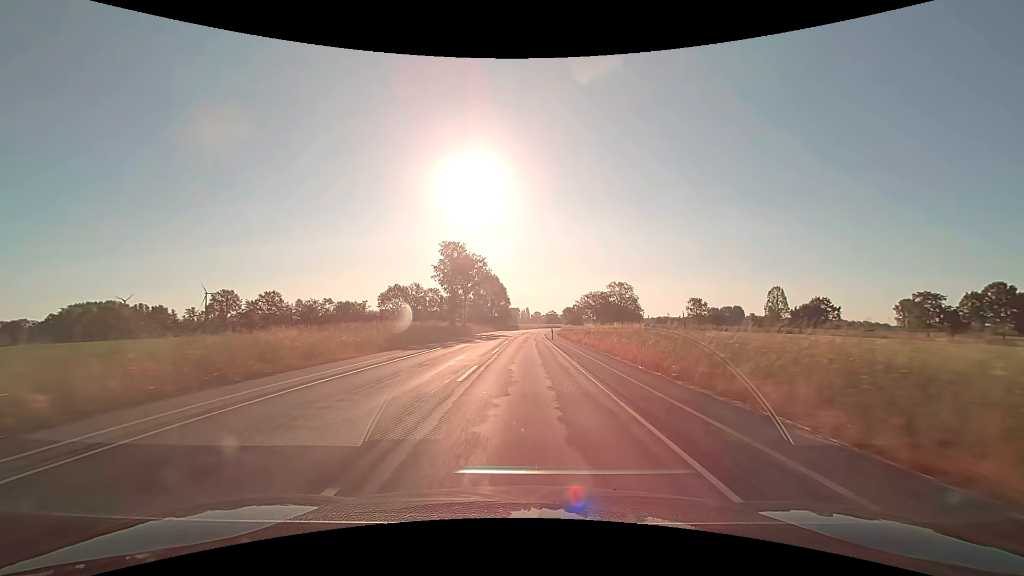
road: secondary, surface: asphalt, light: Day
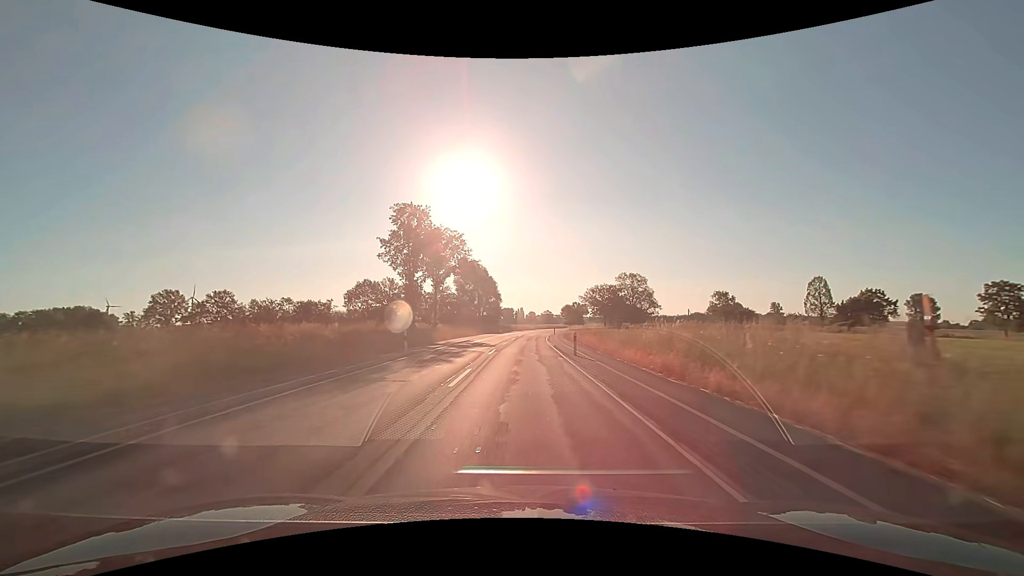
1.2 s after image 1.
(+0.1, +25.3) m; +1°
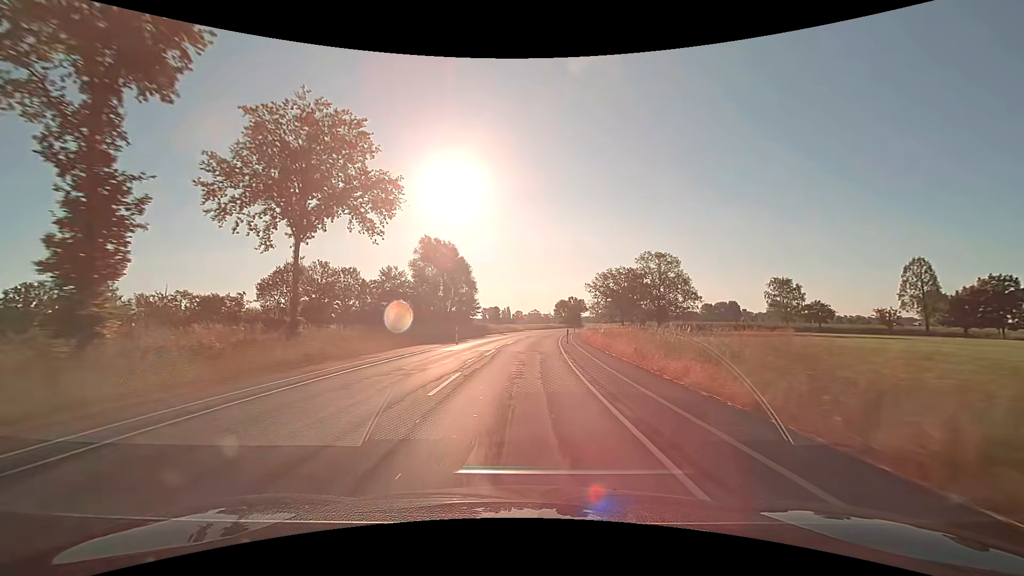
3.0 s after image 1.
(+0.4, +38.0) m; +2°
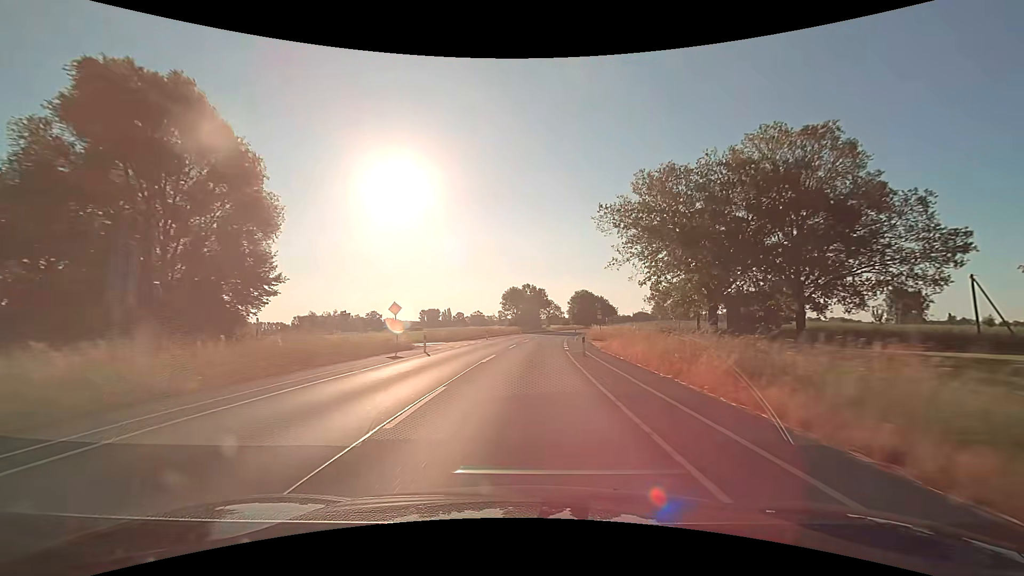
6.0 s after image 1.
(+3.1, +63.1) m; +6°
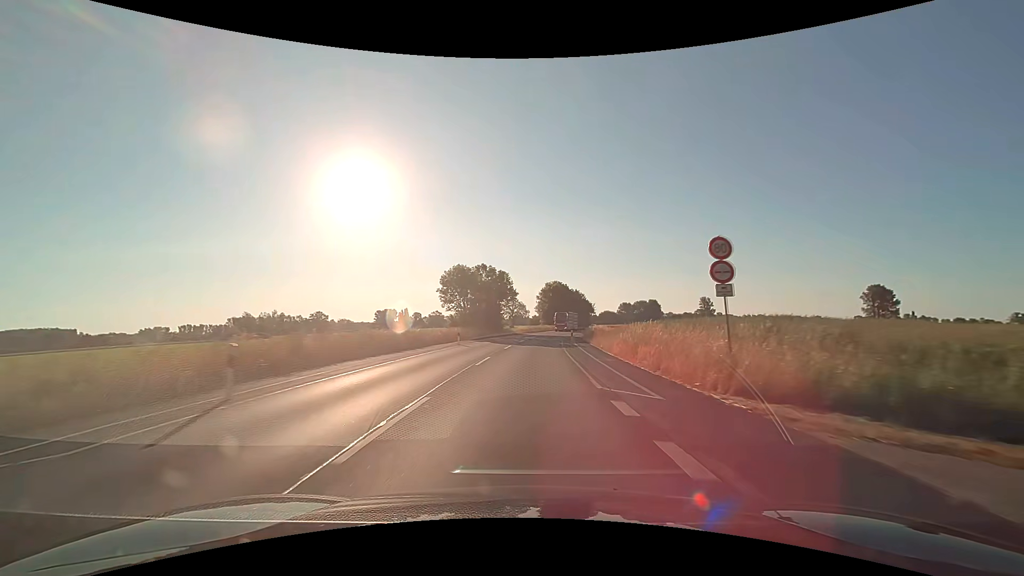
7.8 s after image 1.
(+1.5, +37.8) m; +4°
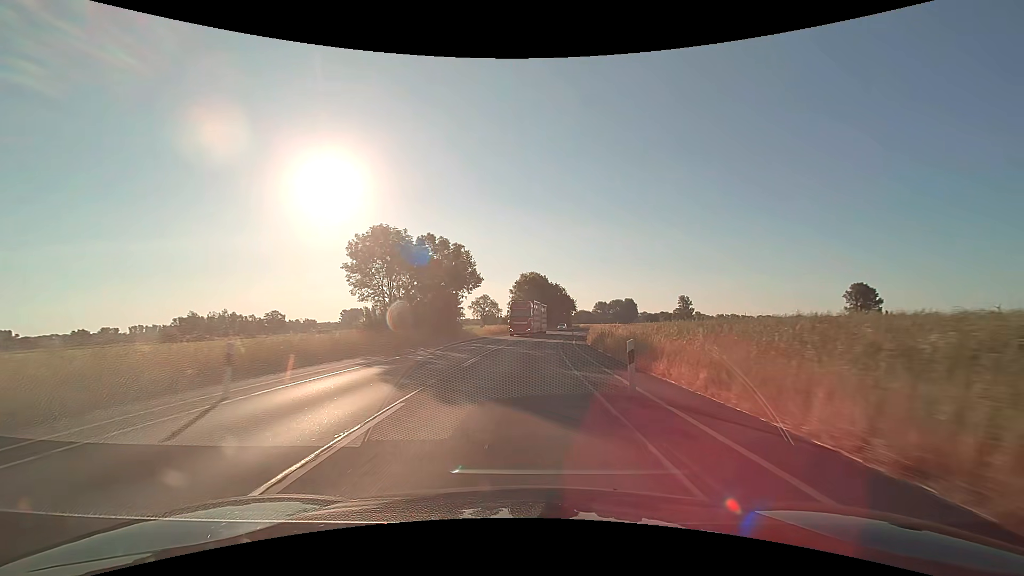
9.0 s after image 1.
(+0.6, +25.2) m; +3°
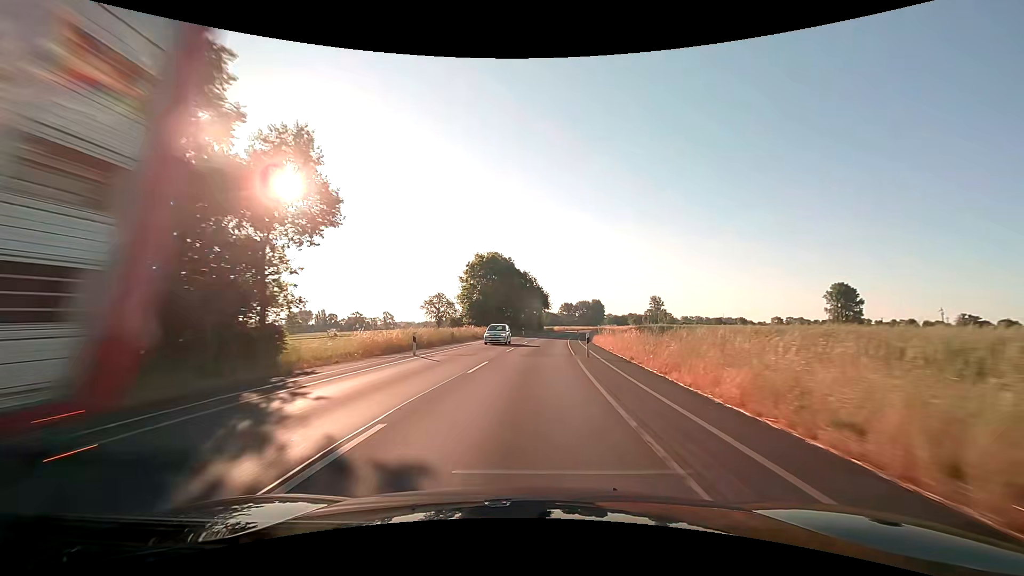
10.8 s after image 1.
(+1.2, +37.7) m; +4°
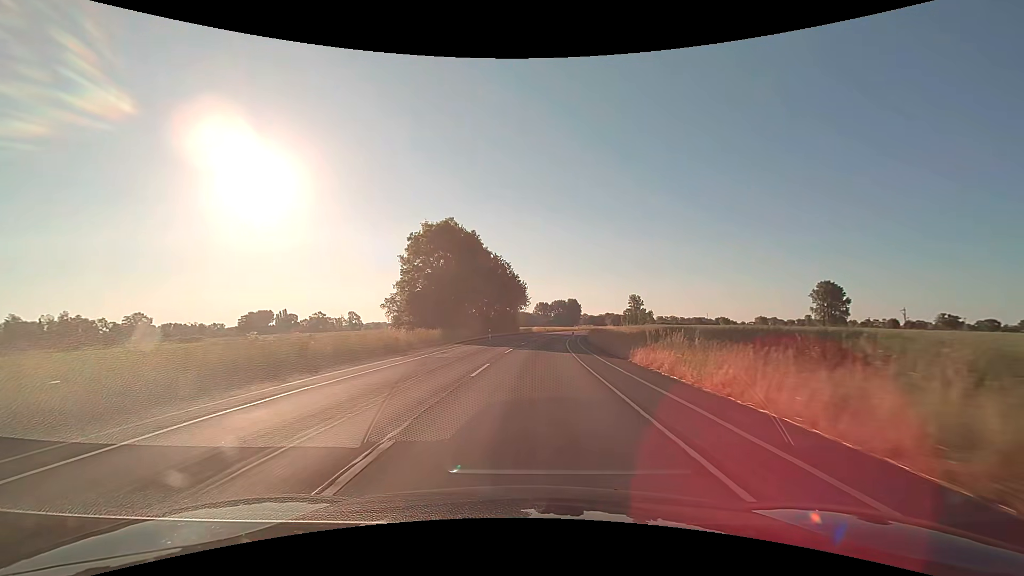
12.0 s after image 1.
(+0.8, +25.1) m; +3°
(0, +10) (0, +20) (+1, +30) (+2, +40) (+3, +50) (+4, +60) (+5, +70) (+7, +80) (+8, +90) (+10, +99) m
